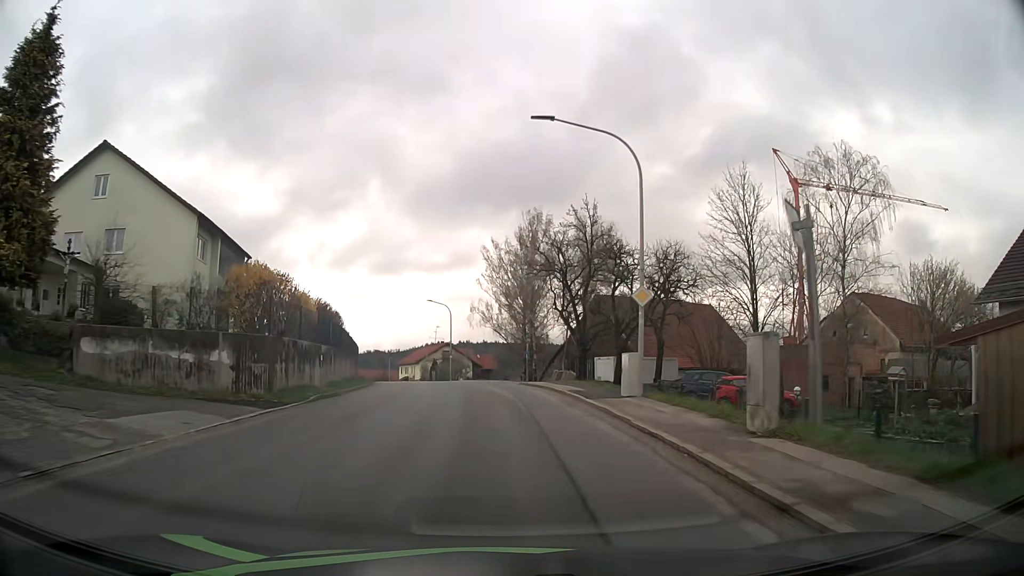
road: tertiary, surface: asphalt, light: Day
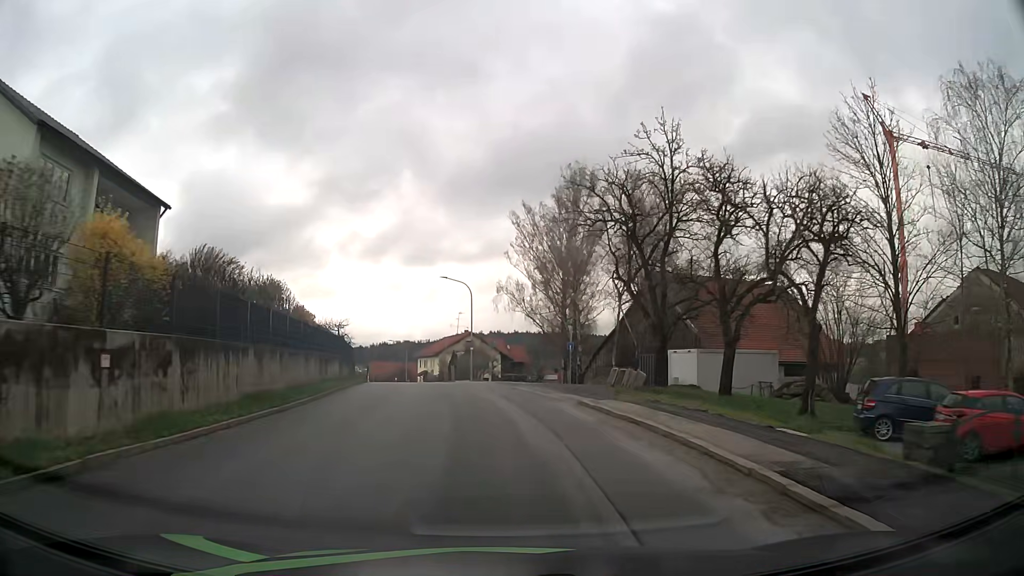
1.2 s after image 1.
(-0.2, +14.7) m; -2°
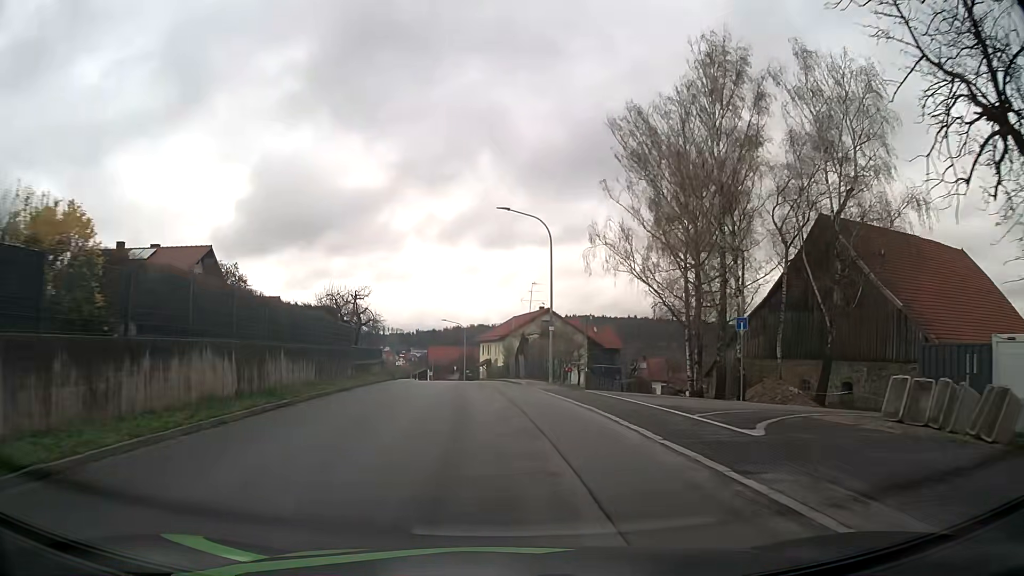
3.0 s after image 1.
(-1.1, +22.0) m; -6°
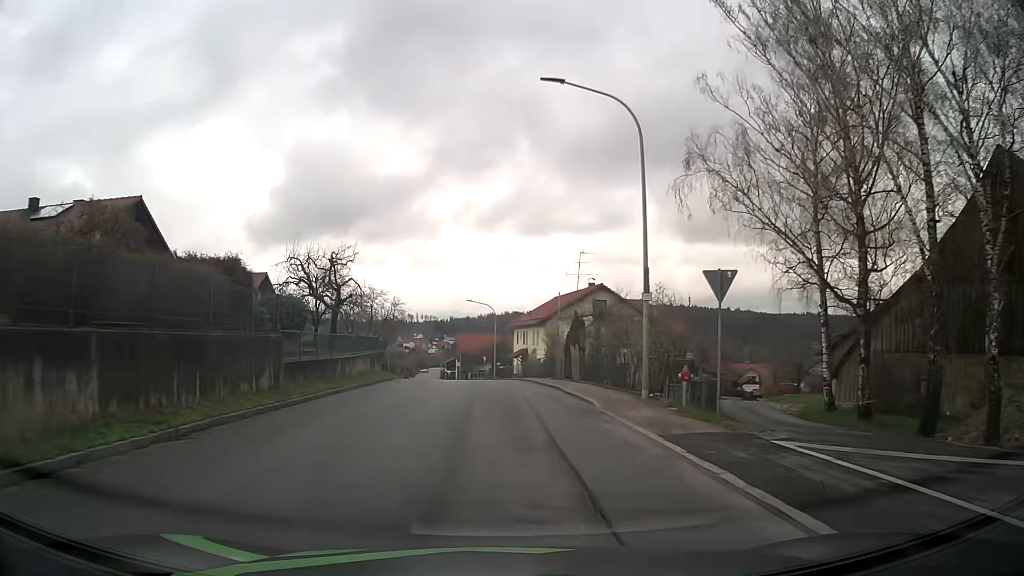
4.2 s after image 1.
(-0.5, +14.9) m; -3°
(0, +10) (0, +20) (-1, +30) (-2, +40) (-3, +50) (-4, +60) (-5, +70) (-6, +80) (-8, +90) (-9, +100) m
